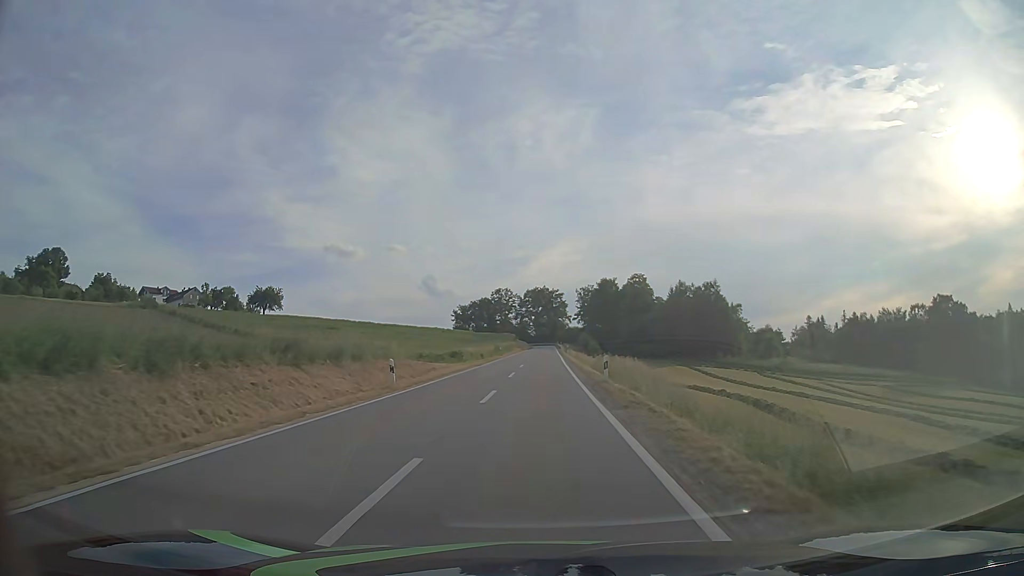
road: tertiary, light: Day
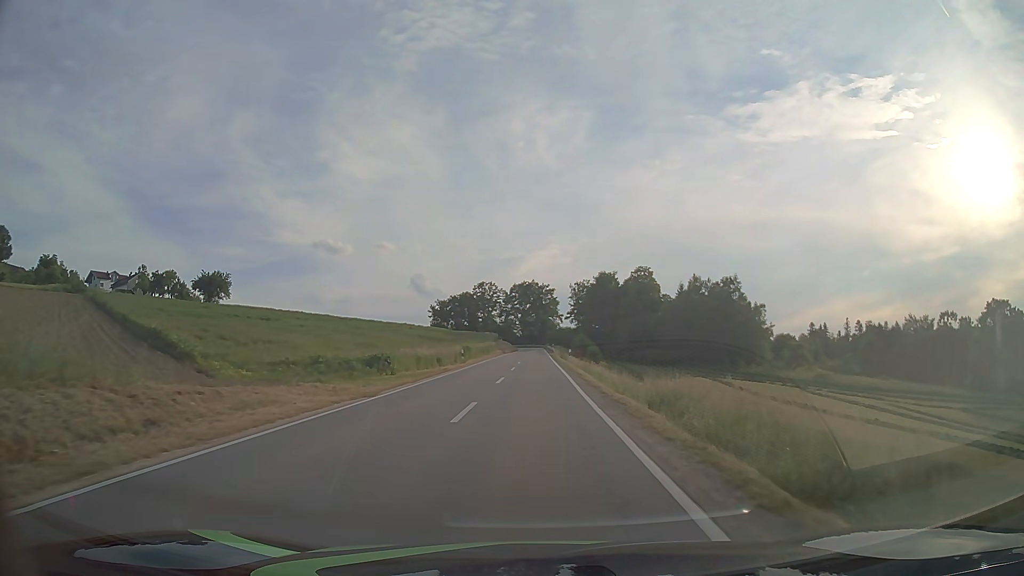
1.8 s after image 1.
(+0.2, +28.1) m; +1°
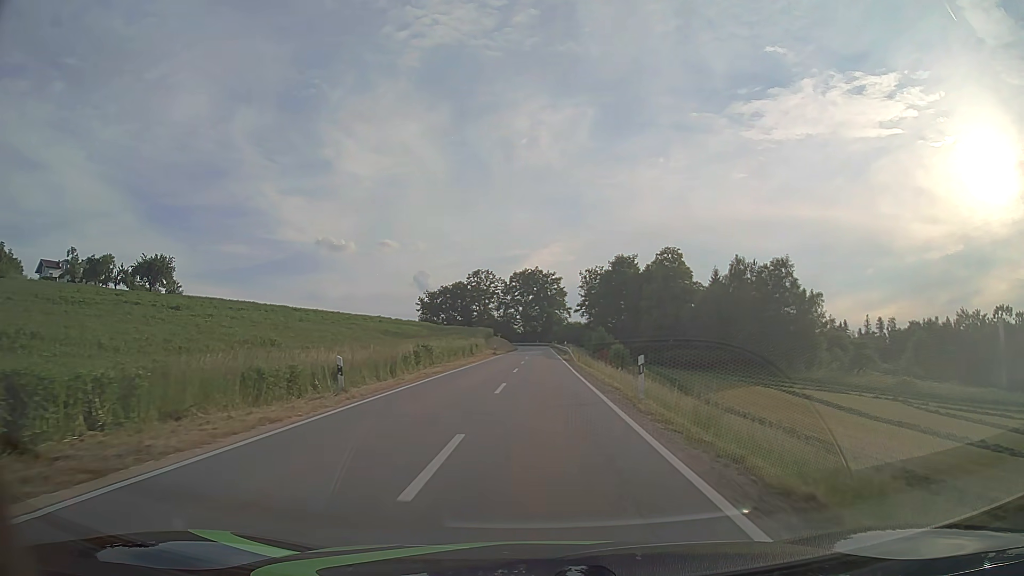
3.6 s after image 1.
(-0.2, +30.1) m; 0°
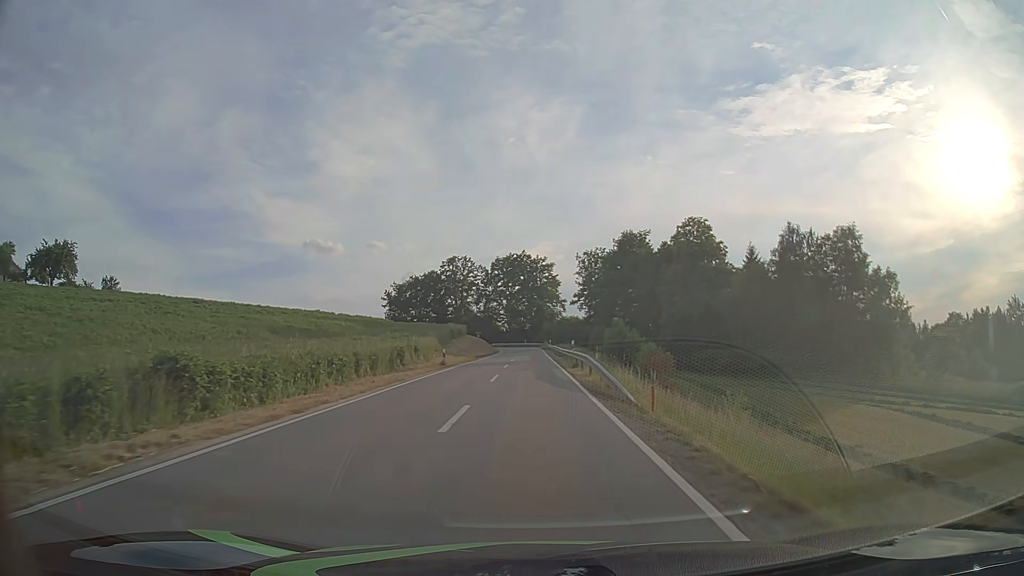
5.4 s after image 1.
(+0.2, +31.3) m; +1°
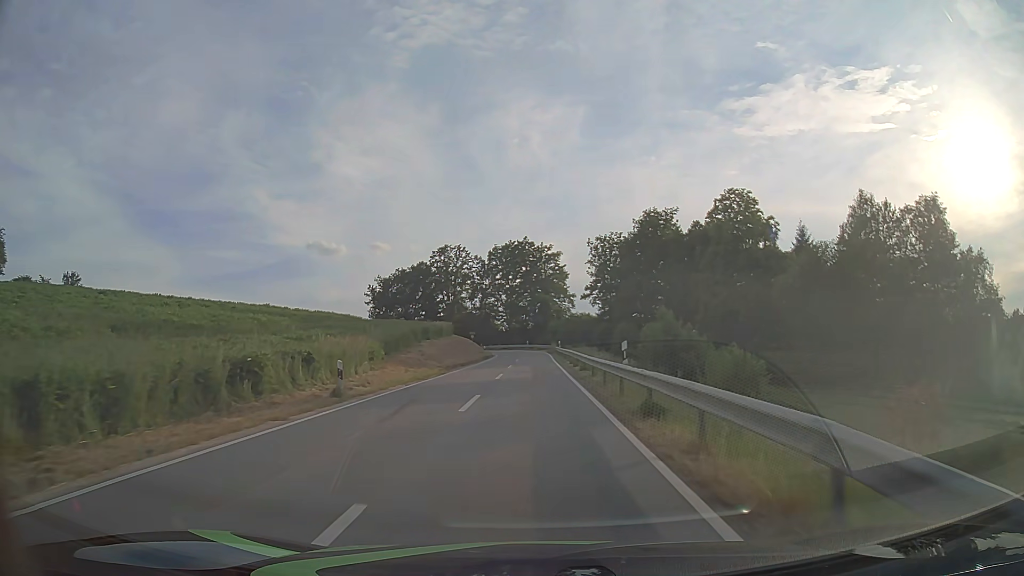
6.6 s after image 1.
(0.0, +20.8) m; 0°
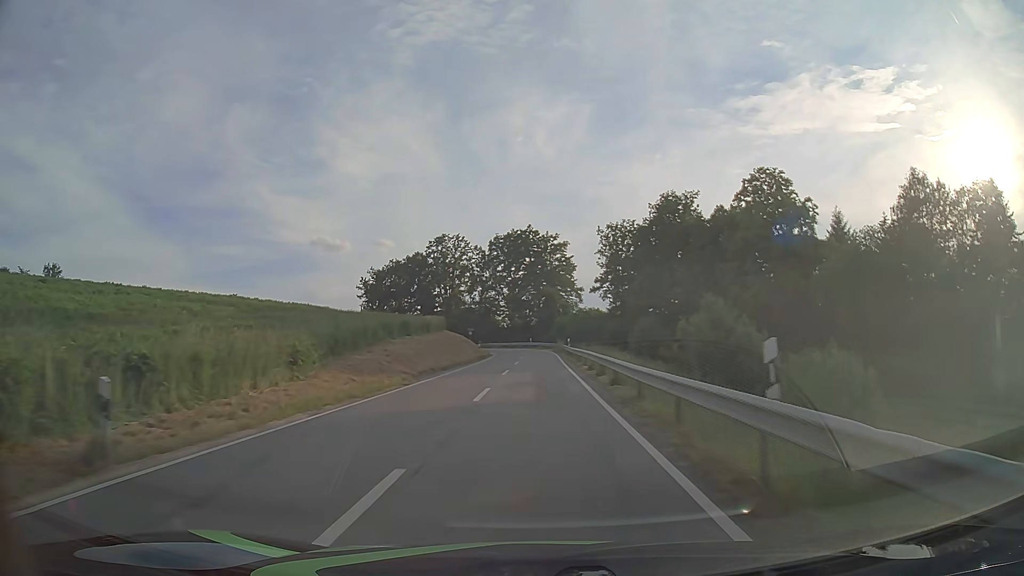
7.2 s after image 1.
(-0.1, +10.3) m; -1°
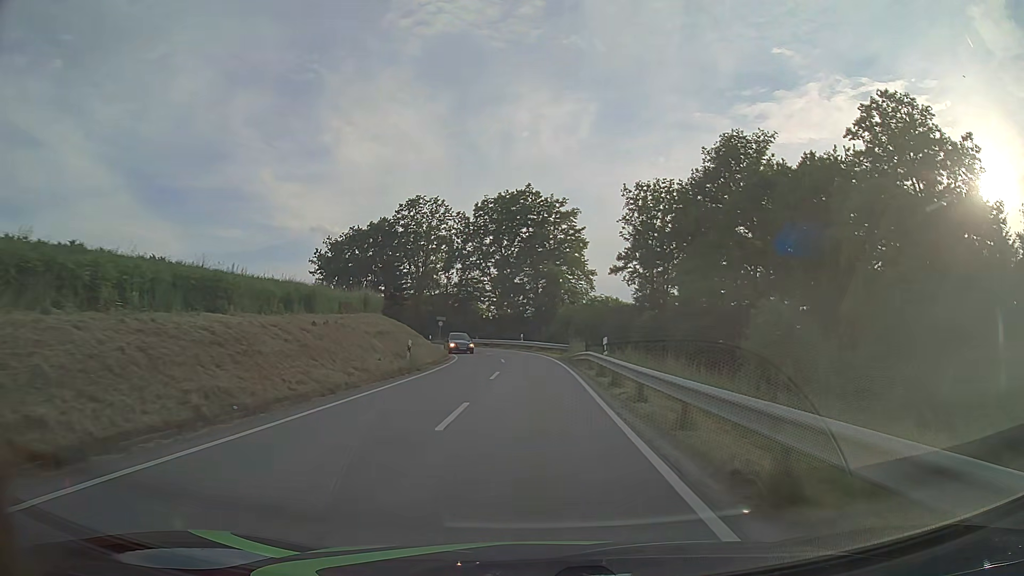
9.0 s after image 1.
(+0.1, +28.7) m; 0°
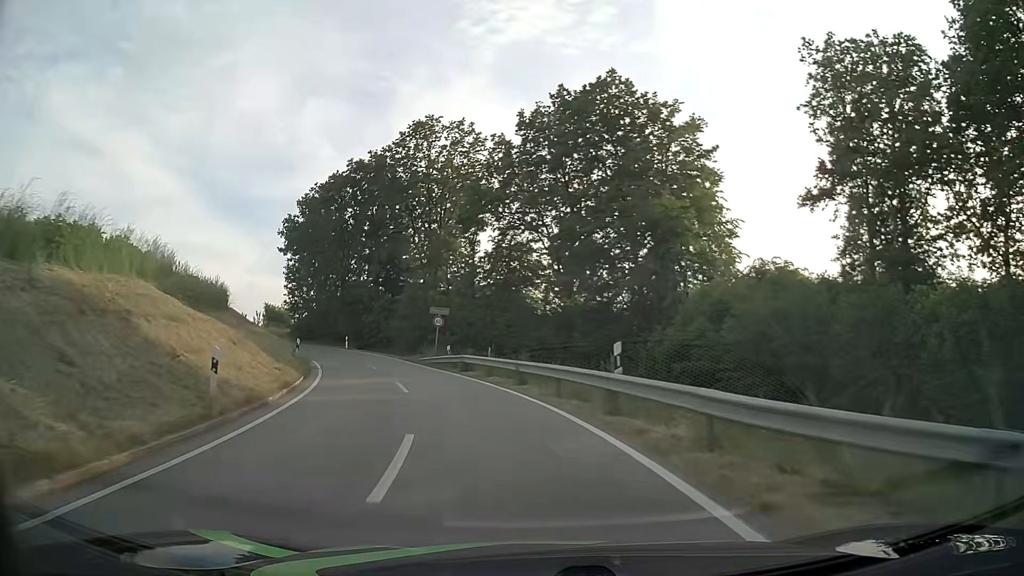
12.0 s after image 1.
(-0.8, +40.1) m; -7°
